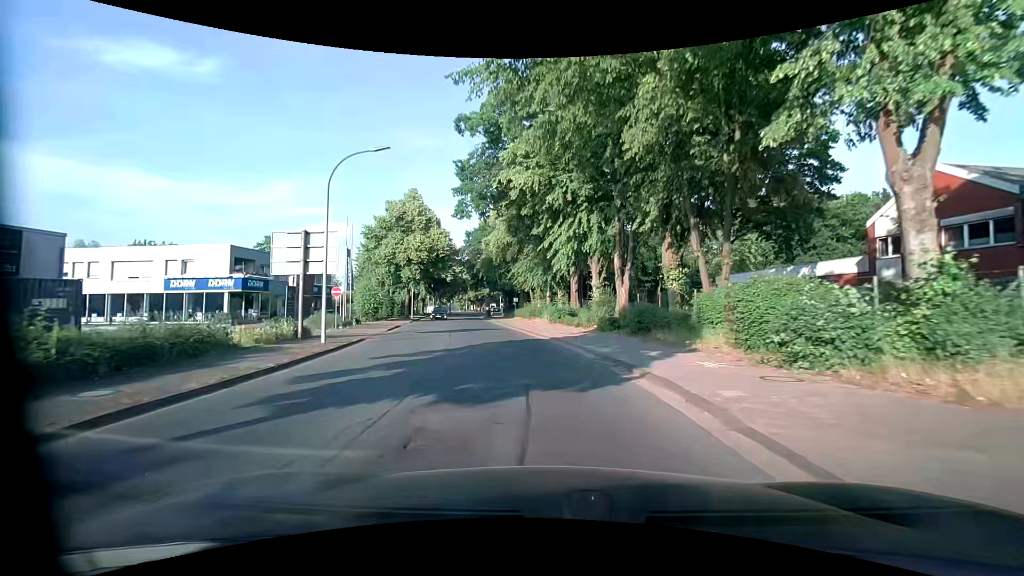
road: tertiary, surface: asphalt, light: Day
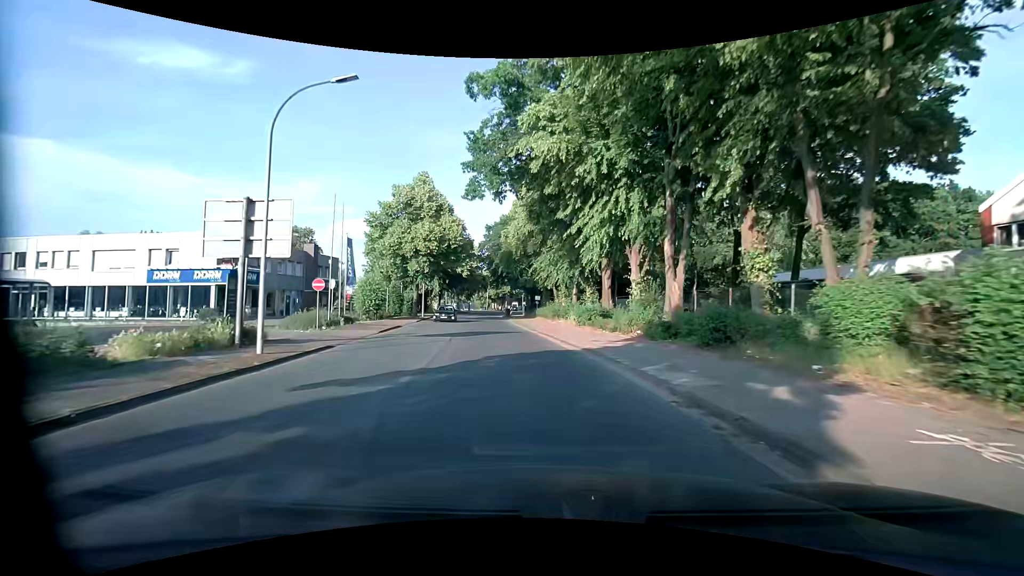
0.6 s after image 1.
(-0.2, +5.9) m; -3°
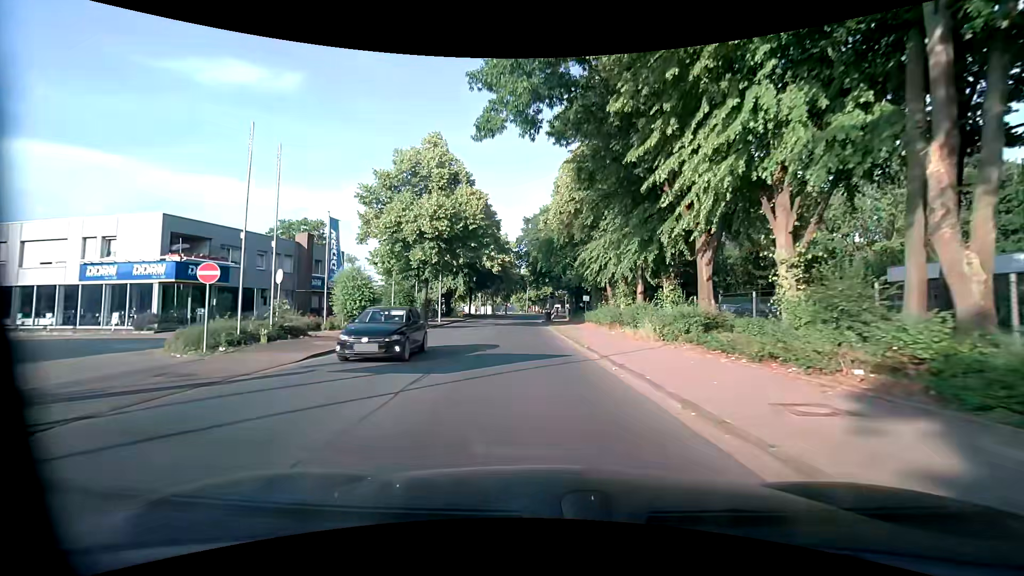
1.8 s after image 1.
(-0.6, +11.8) m; -5°
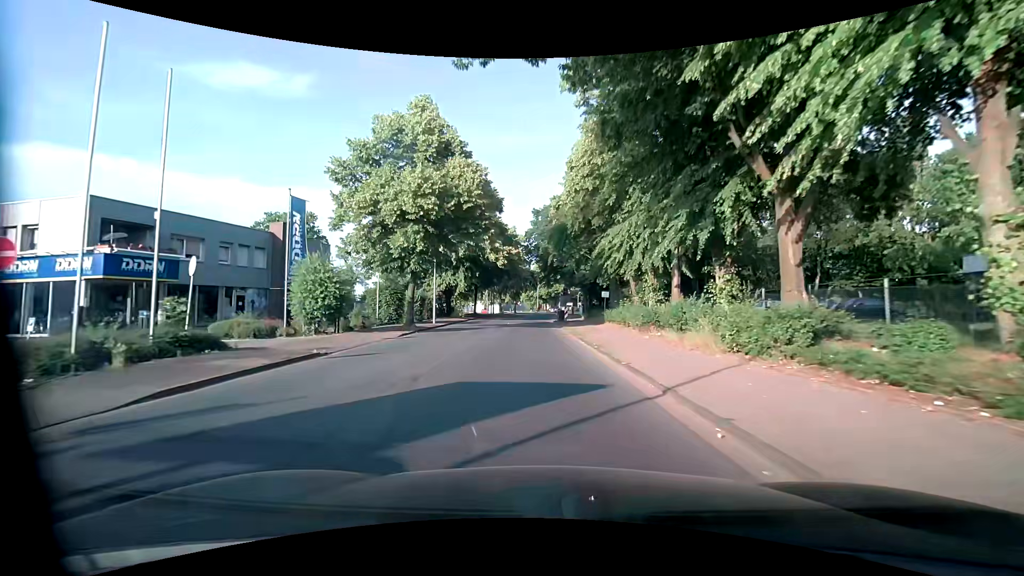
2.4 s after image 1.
(0.0, +6.2) m; -1°
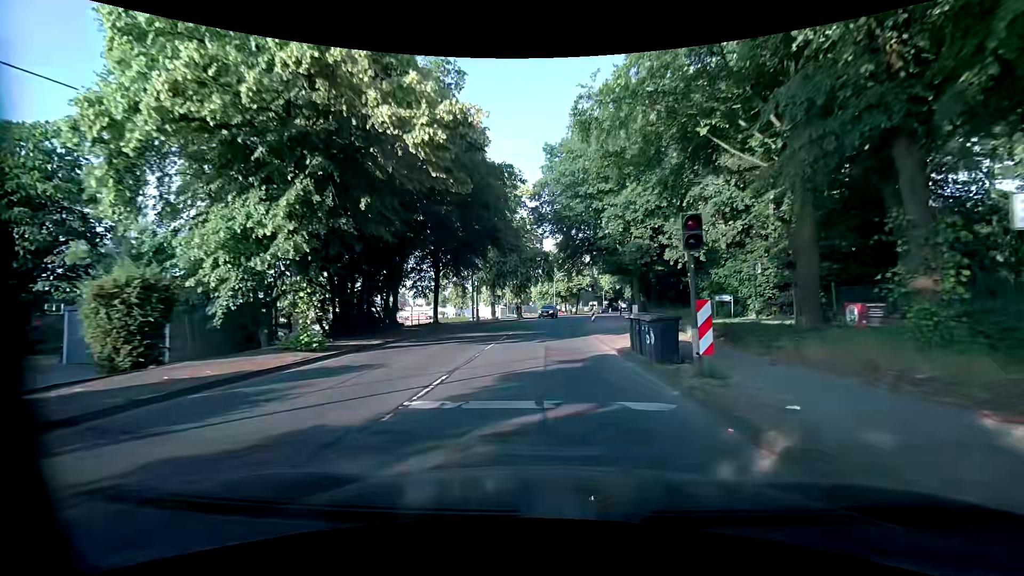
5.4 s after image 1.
(-0.8, +33.5) m; -2°
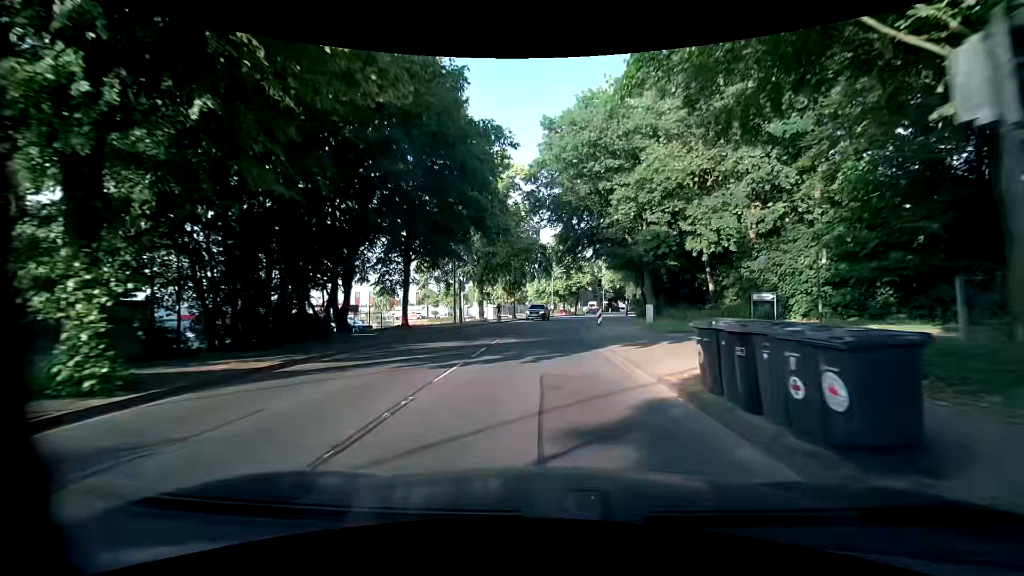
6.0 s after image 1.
(0.0, +7.1) m; +1°
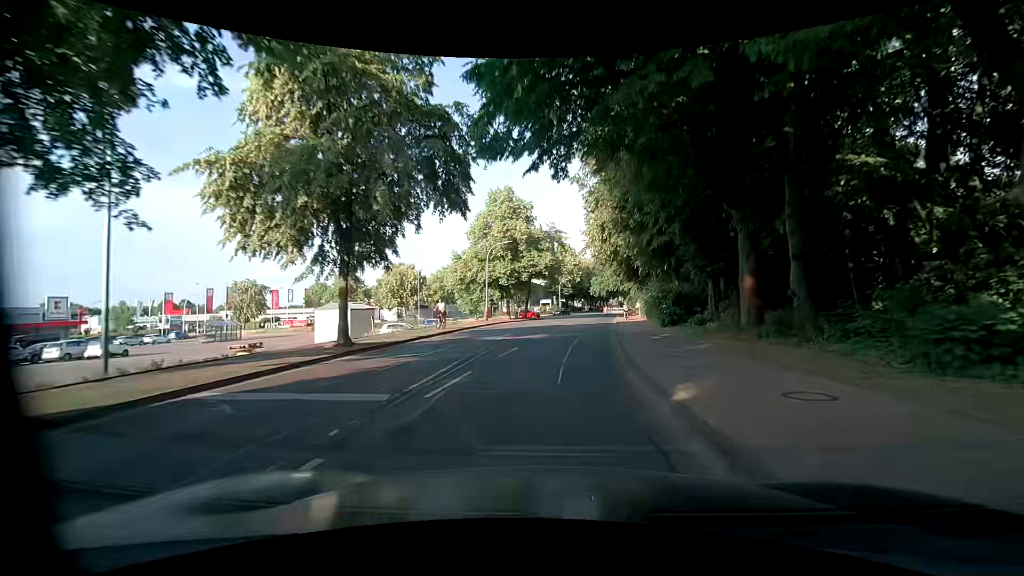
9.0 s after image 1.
(+1.0, +36.5) m; +5°
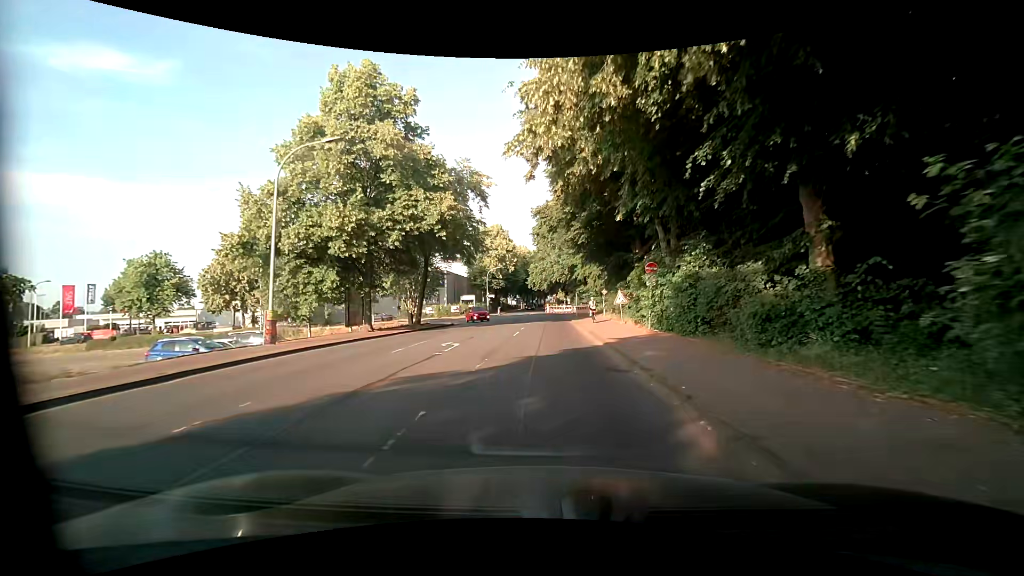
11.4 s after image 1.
(+1.9, +27.6) m; +7°
(0, +10) (0, +20) (+1, +30) (+1, +40) (+1, +50) (0, +60) (-1, +70) (-1, +80) (-1, +90) (0, +100) m
